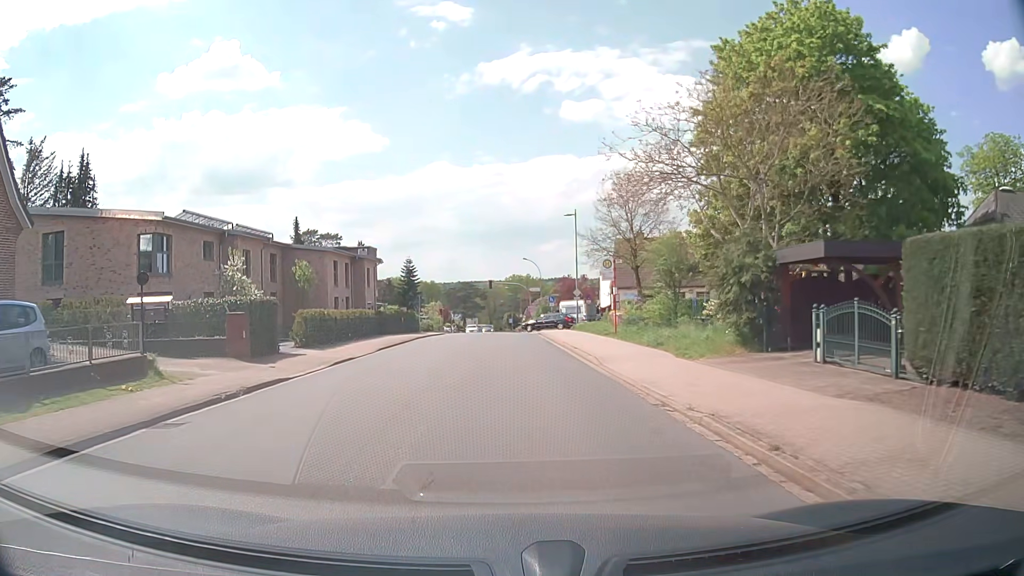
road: unclassified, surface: asphalt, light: Day
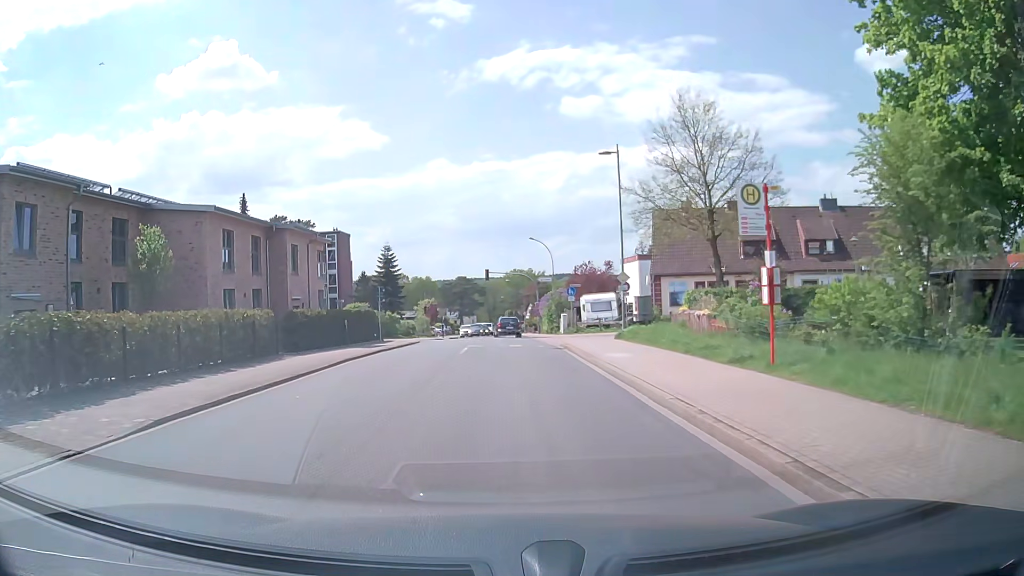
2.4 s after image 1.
(0.0, +17.8) m; -1°
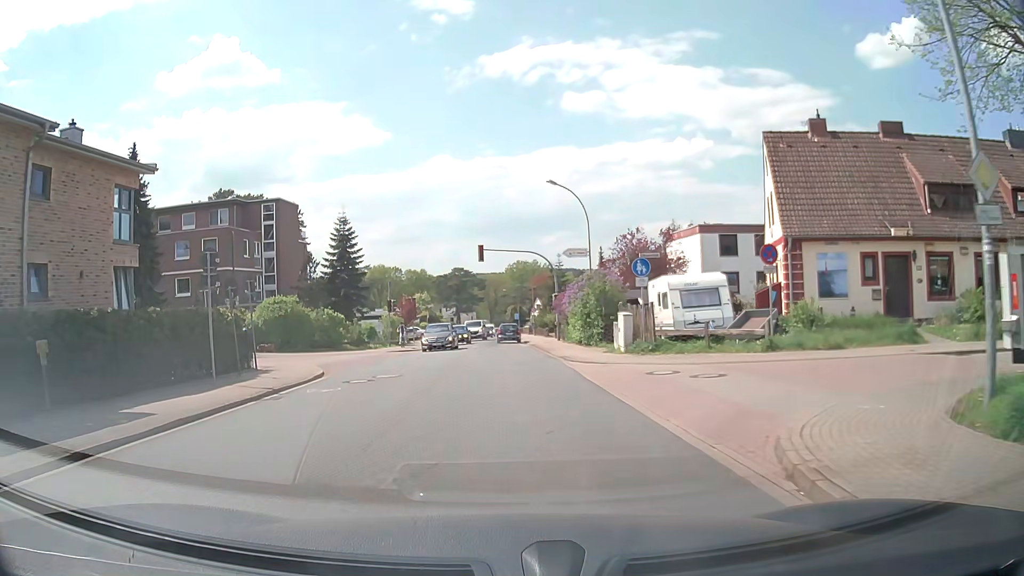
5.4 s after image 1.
(+0.1, +22.4) m; 0°
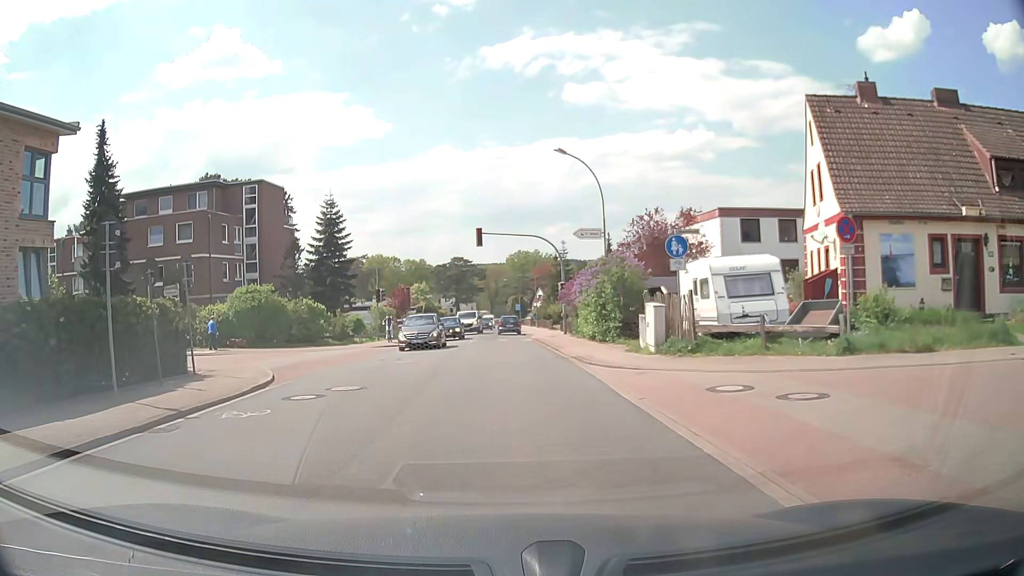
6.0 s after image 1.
(0.0, +4.5) m; +1°
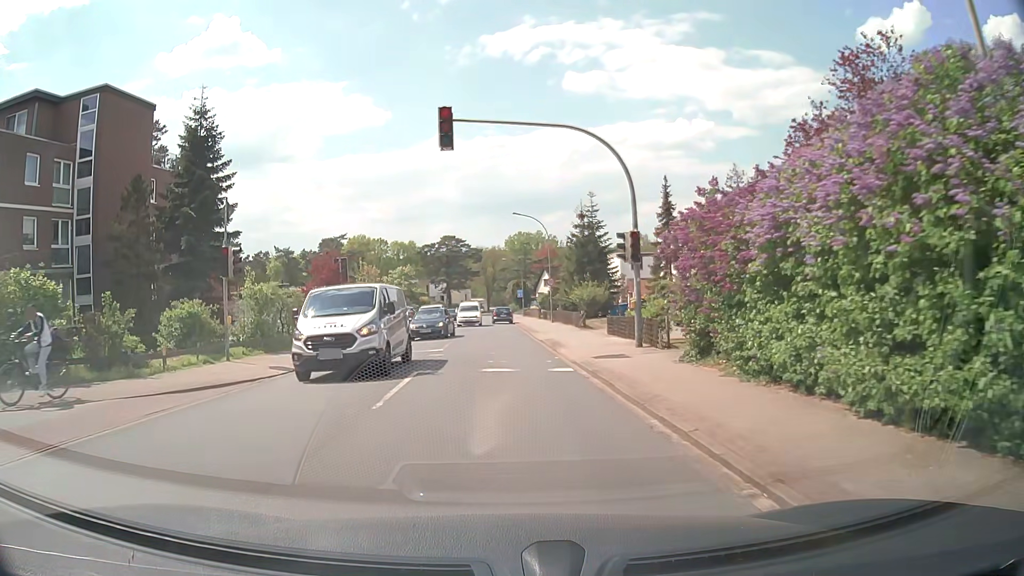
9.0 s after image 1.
(-0.2, +23.3) m; 0°
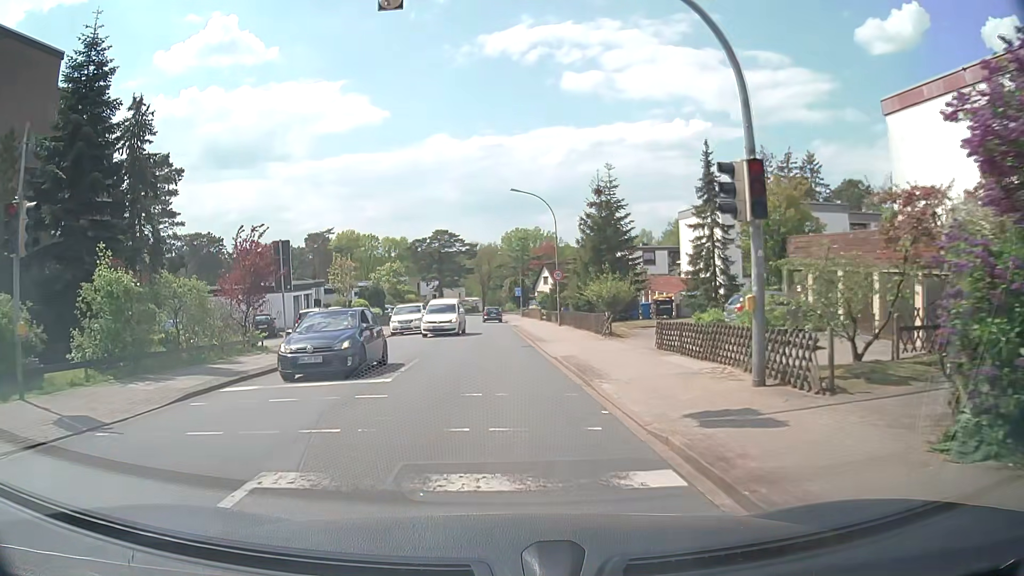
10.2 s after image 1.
(0.0, +9.2) m; 0°
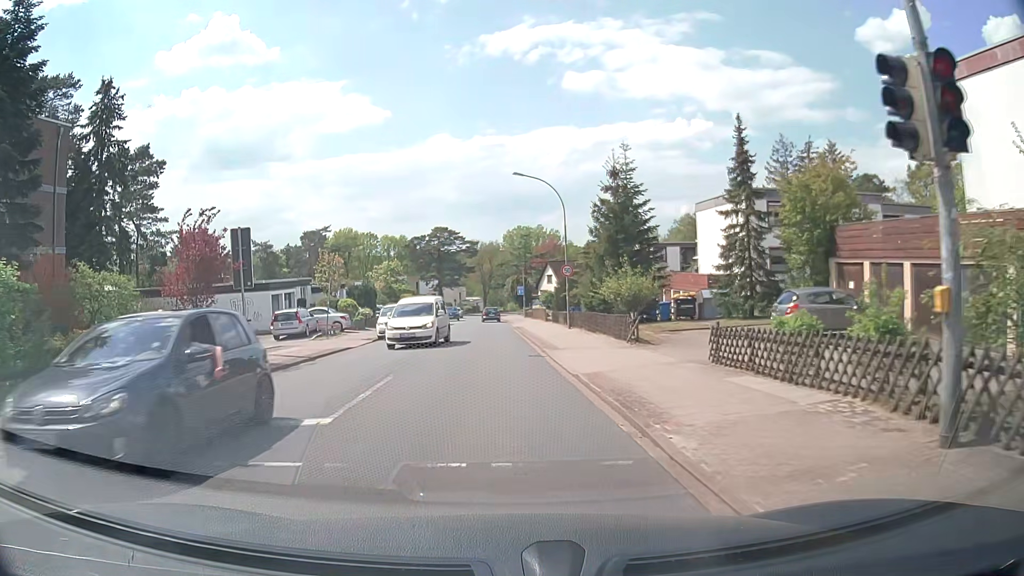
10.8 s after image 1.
(0.0, +4.5) m; 0°
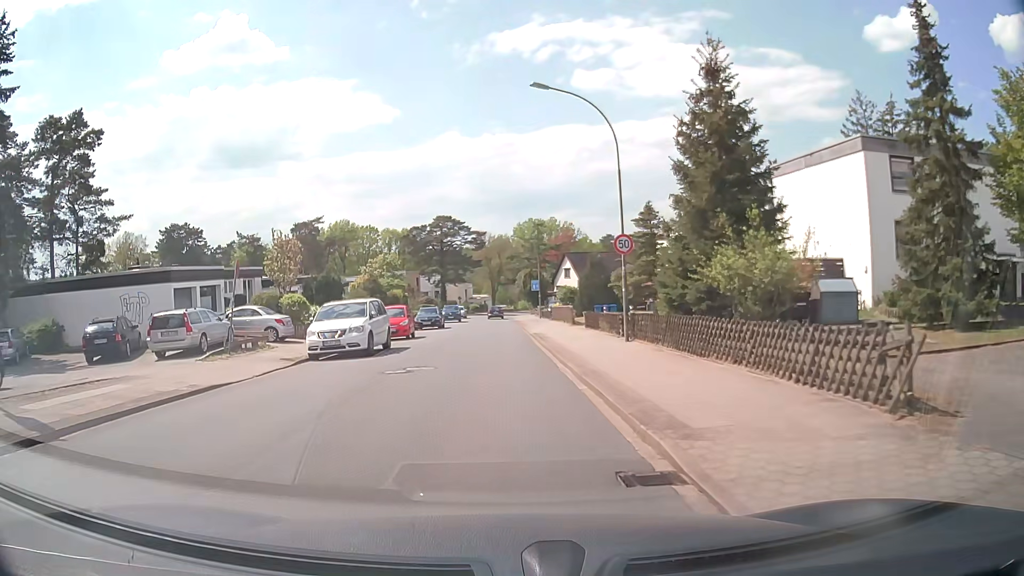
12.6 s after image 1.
(-0.1, +13.4) m; -1°
(0, +10) (0, +20) (0, +30) (0, +40) (0, +50) (0, +60) (0, +70) (0, +80) (0, +90) (+1, +100) m
